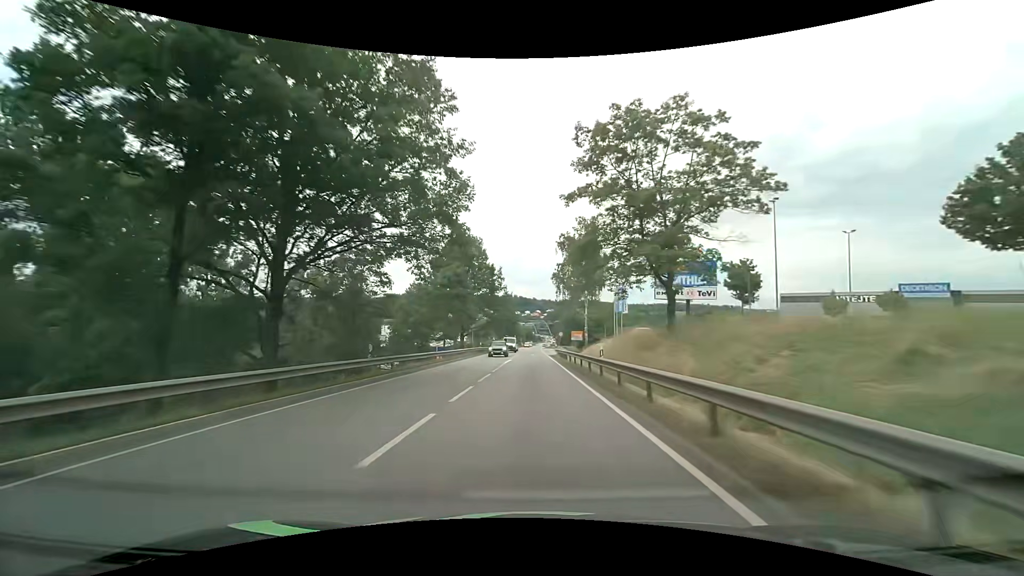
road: primary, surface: asphalt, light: Day
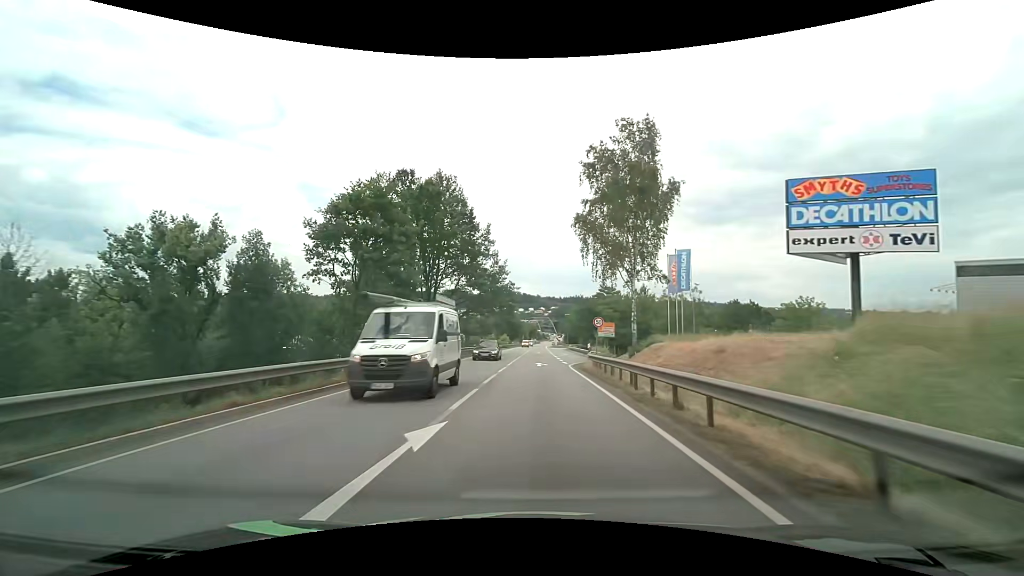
(-0.2, +30.7) m; -1°
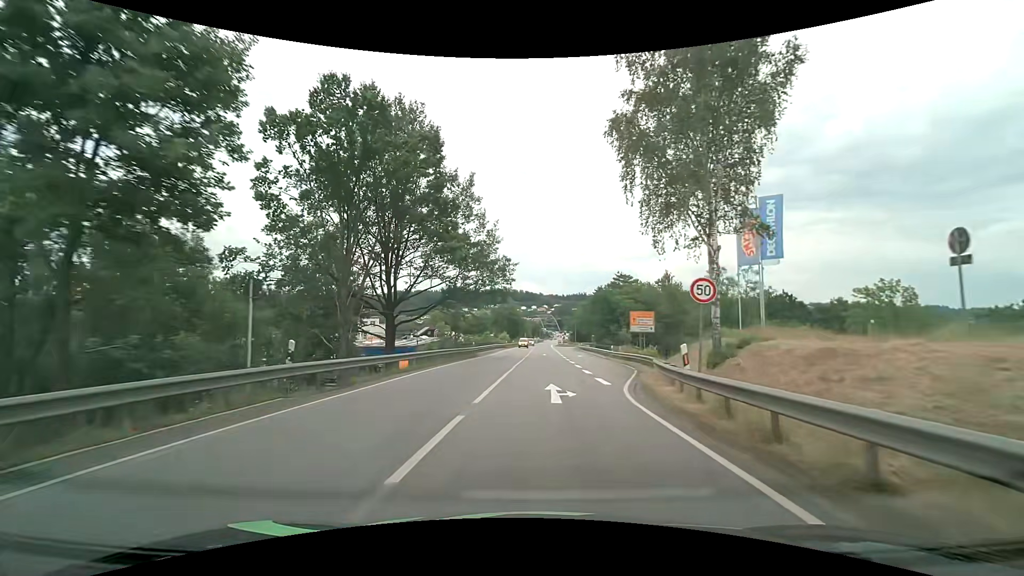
(+0.1, +16.8) m; 0°
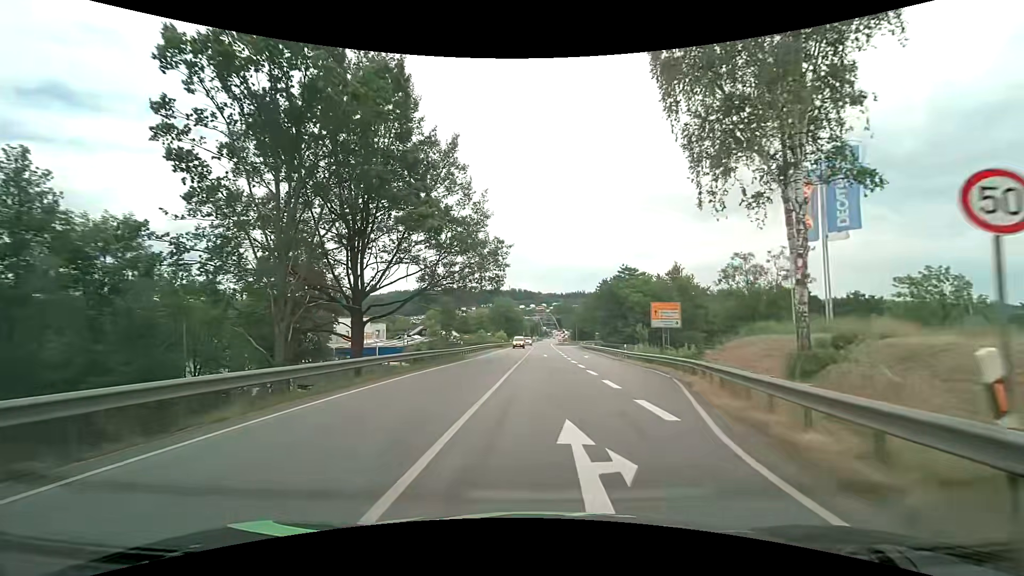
(0.0, +7.2) m; 0°
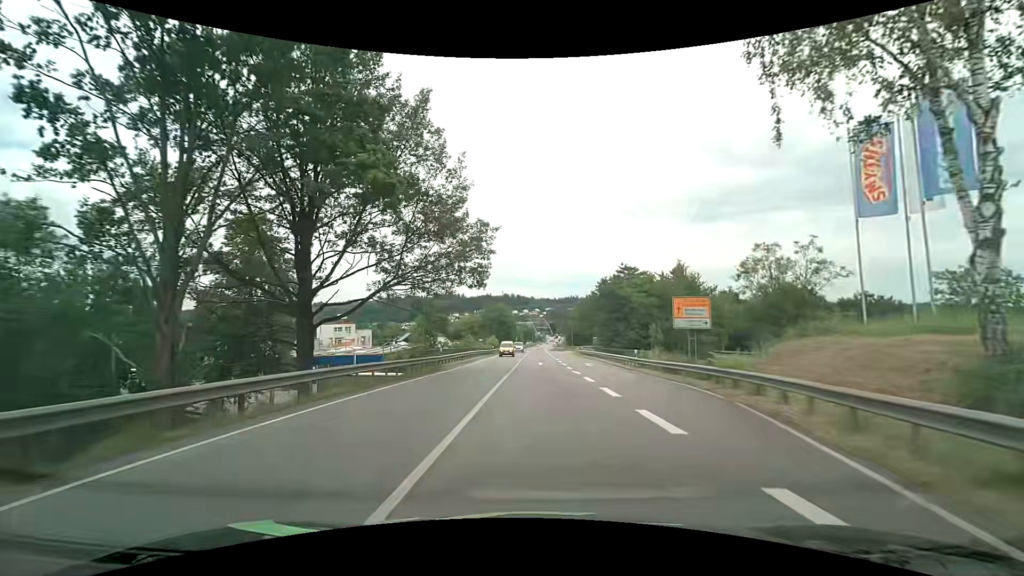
(+0.1, +6.6) m; +1°
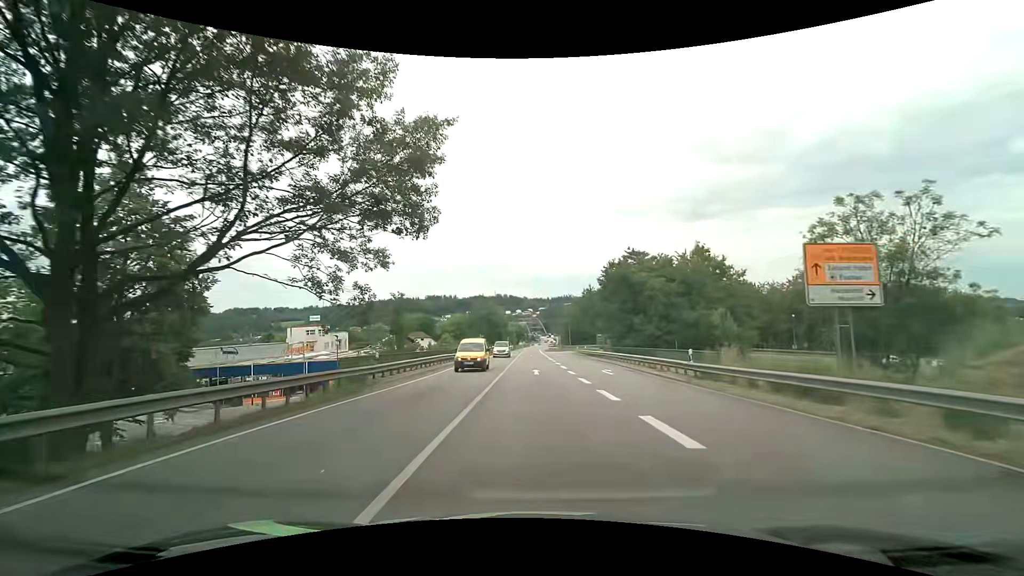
(+0.1, +13.2) m; +1°
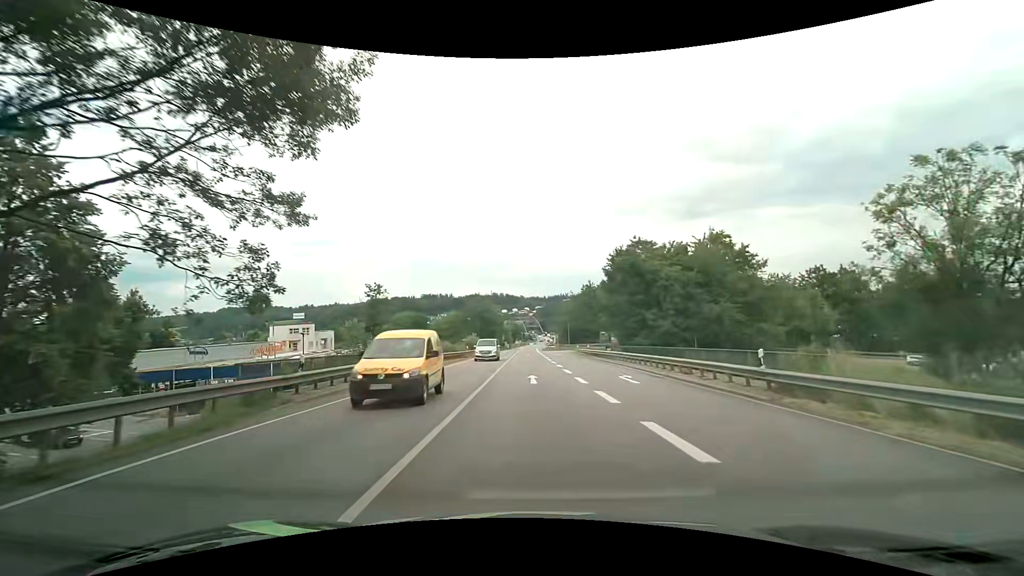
(0.0, +6.9) m; 0°
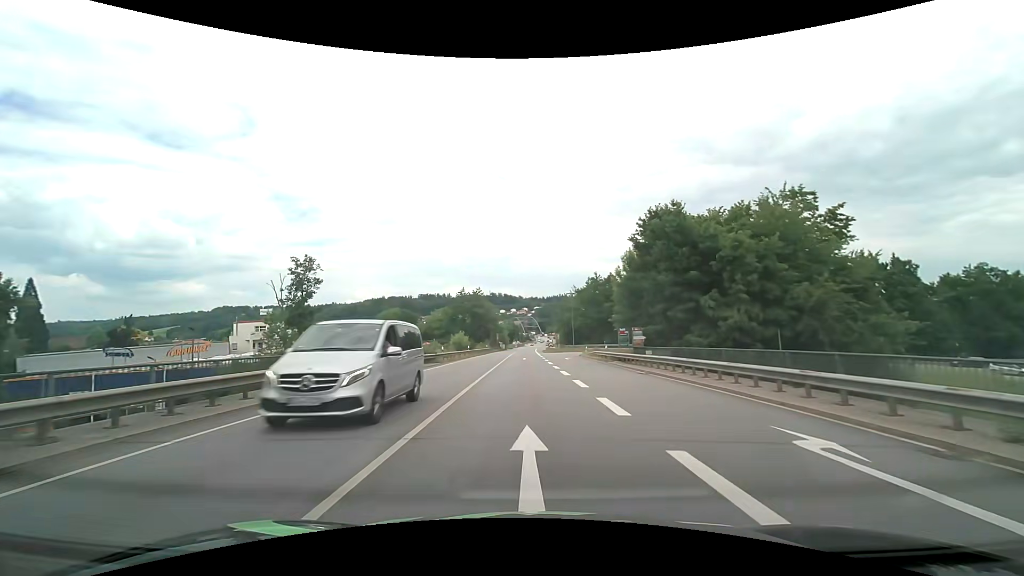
(+0.1, +14.6) m; 0°
(0, +10) (0, +20) (0, +30) (0, +40) (0, +50) (0, +60) (0, +70) (0, +80) (0, +90) (0, +100) m
